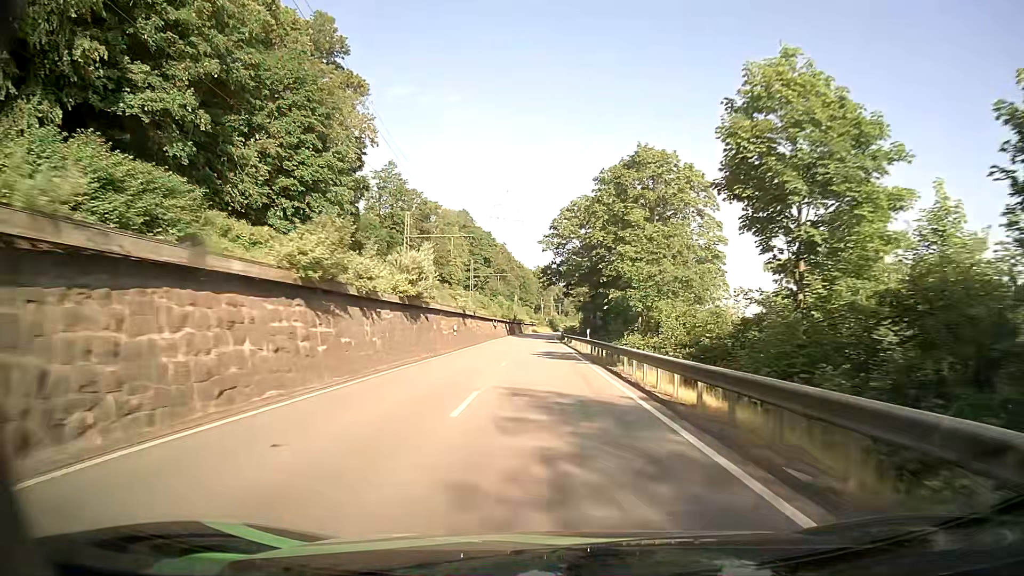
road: primary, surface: asphalt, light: Day
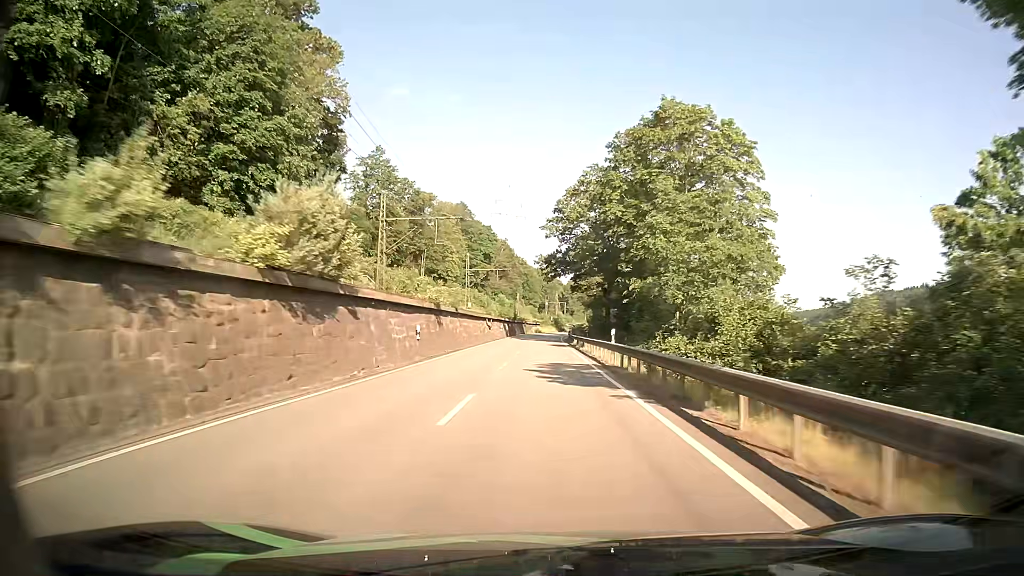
(-0.1, +12.9) m; 0°
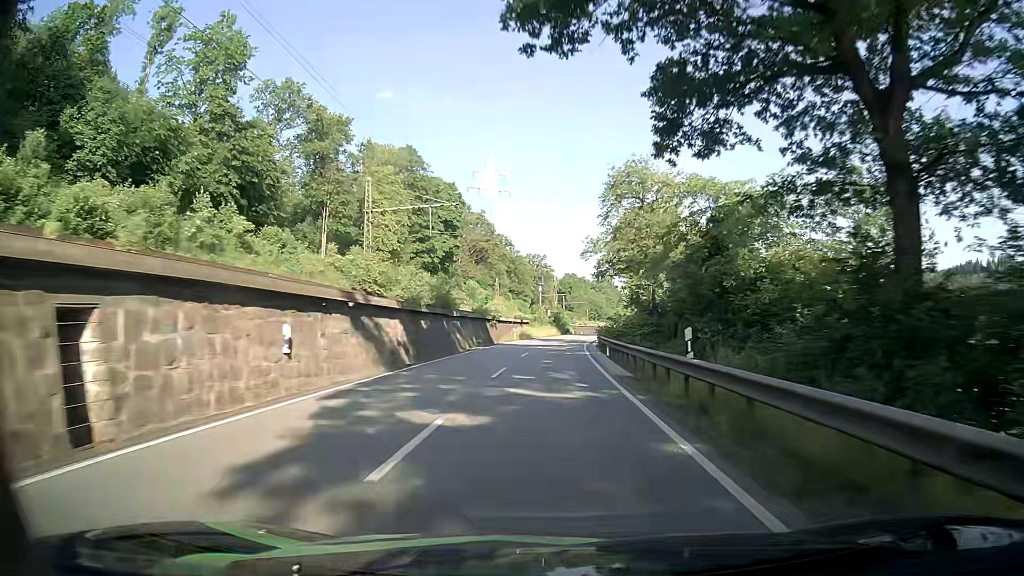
(-0.7, +62.8) m; 0°
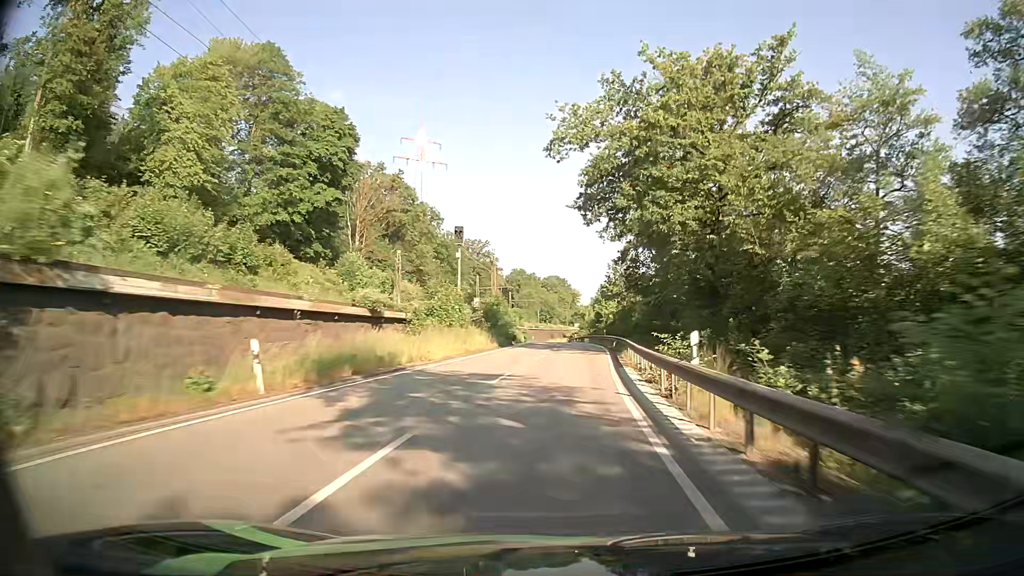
(+1.5, +49.3) m; +4°
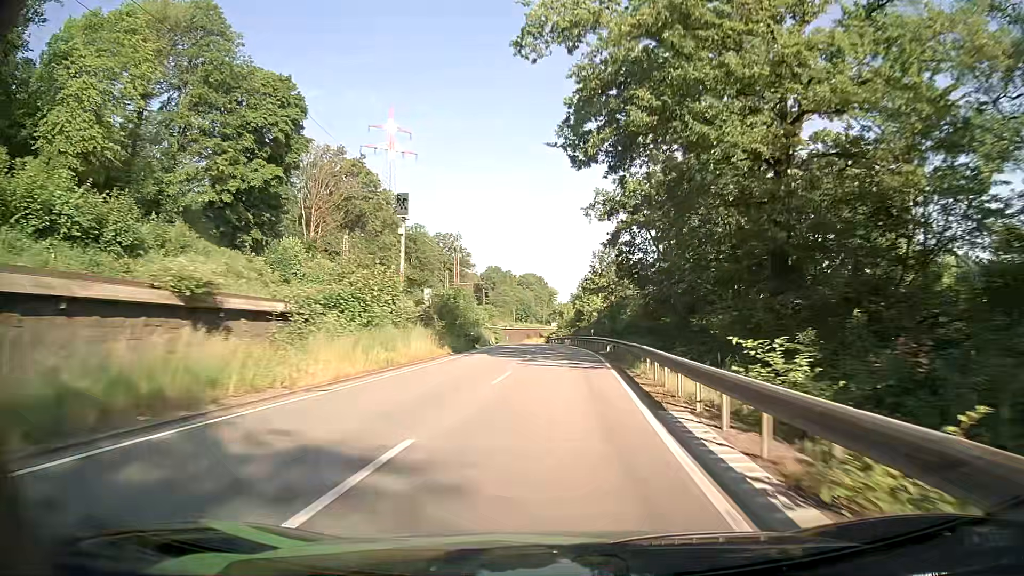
(+0.3, +12.3) m; +2°
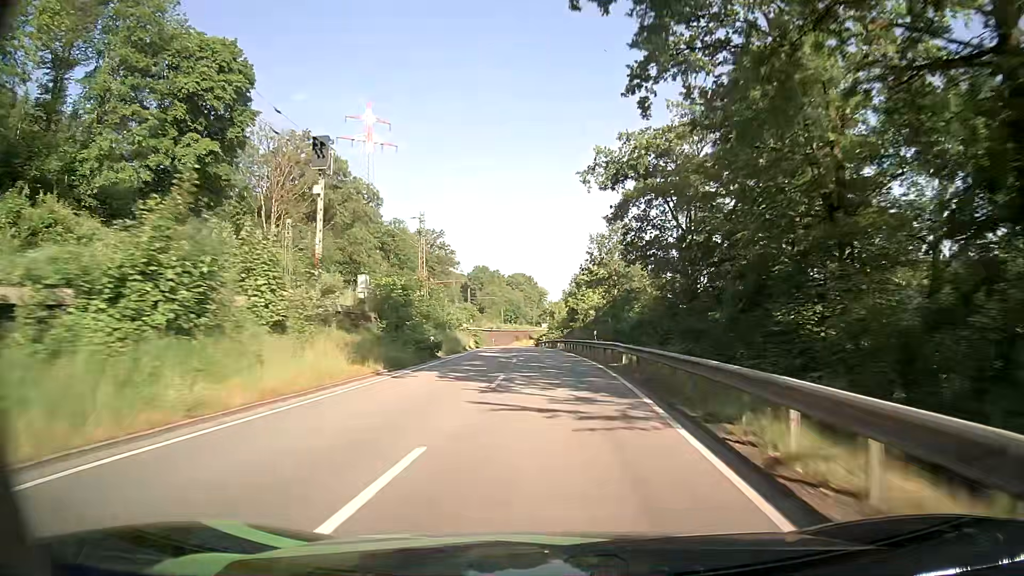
(+0.2, +12.3) m; +1°
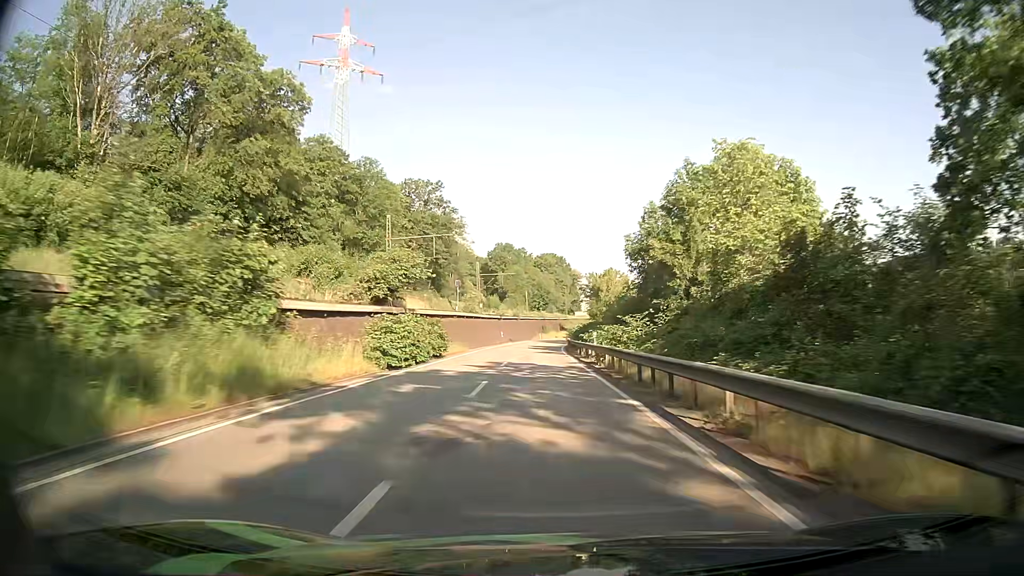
(-1.4, +49.9) m; -3°
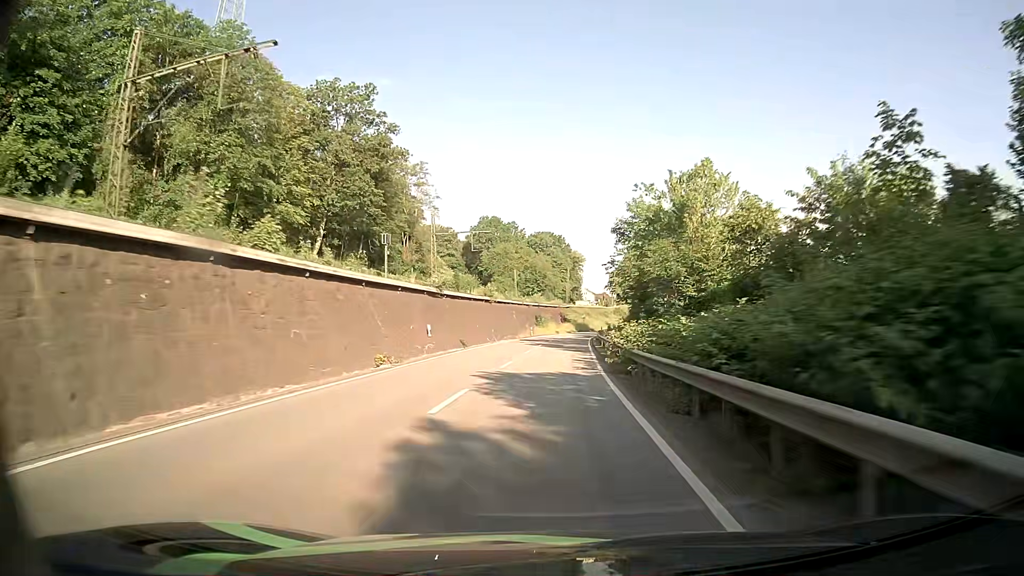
(-0.4, +51.2) m; 0°
(0, +10) (0, +20) (+1, +30) (+1, +40) (+1, +50) (+2, +60) (+3, +70) (+4, +80) (+5, +90) (+7, +100) m
